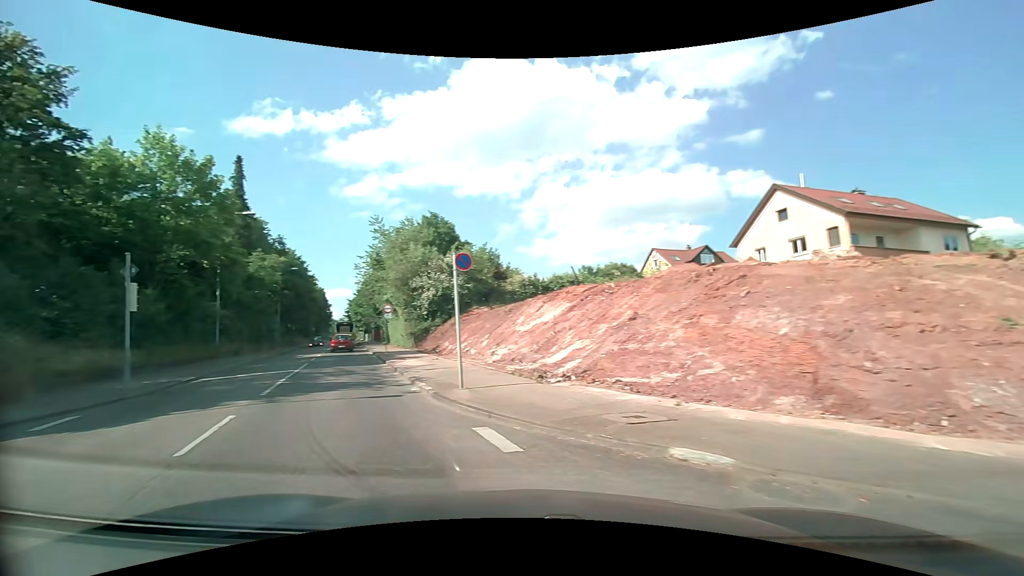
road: tertiary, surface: asphalt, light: Day
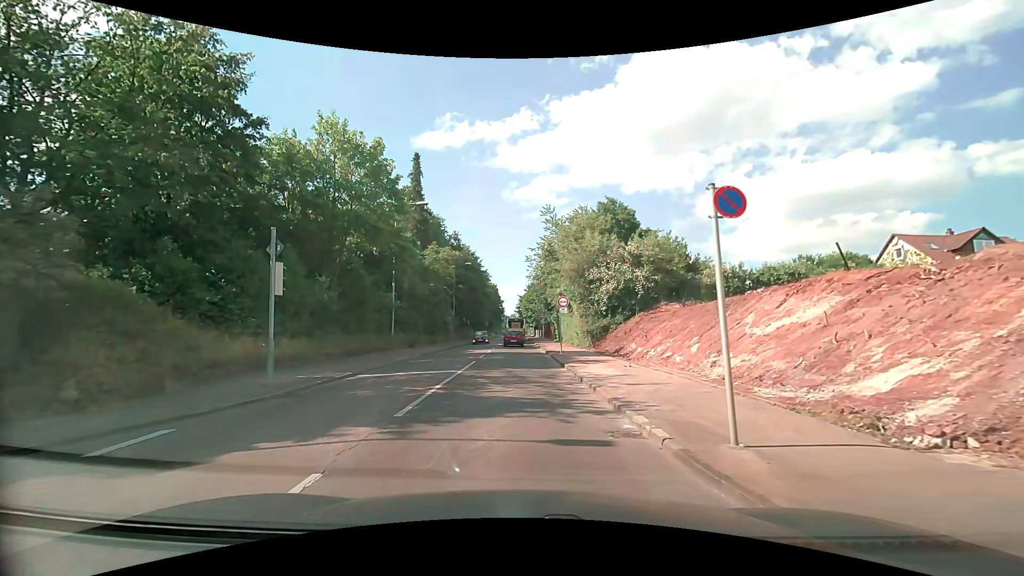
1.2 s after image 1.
(-1.1, +5.0) m; -20°
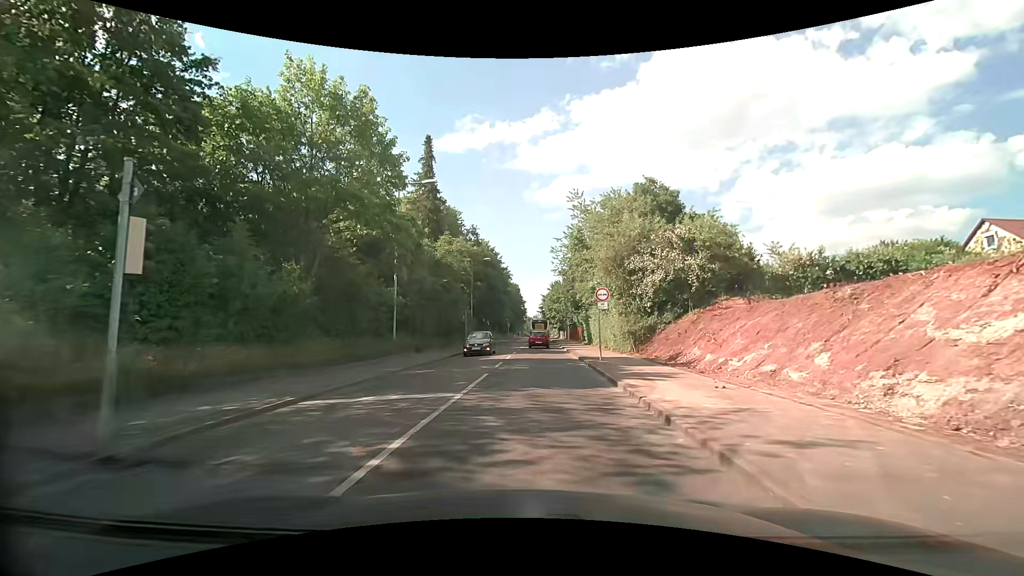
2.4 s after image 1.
(-0.3, +6.0) m; -3°
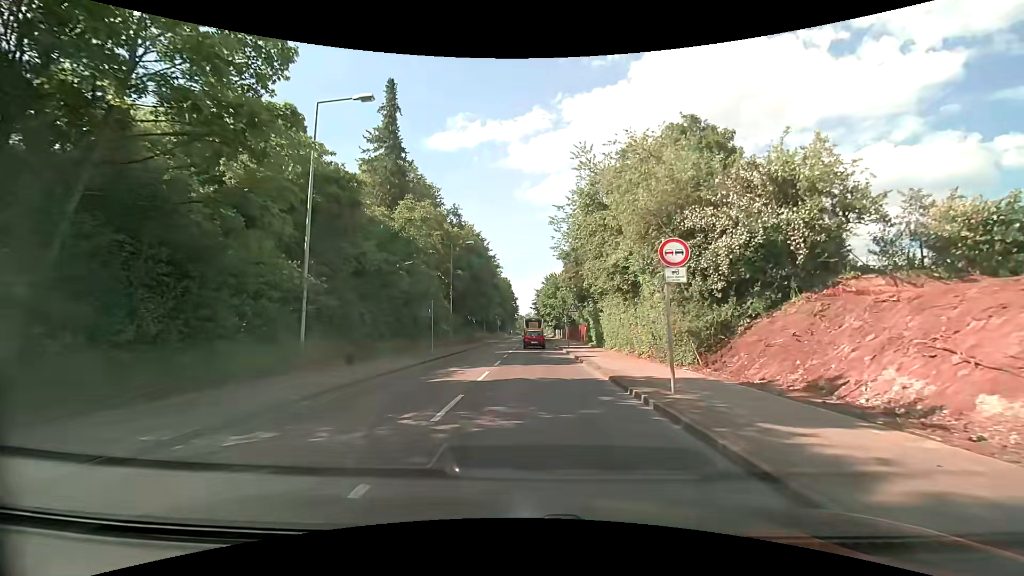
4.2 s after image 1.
(+0.1, +11.5) m; +1°
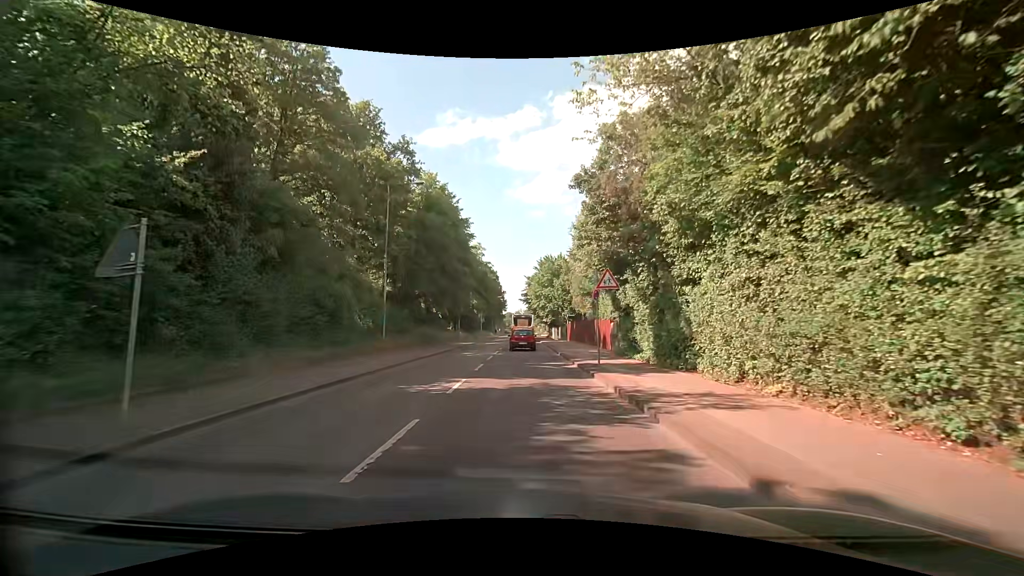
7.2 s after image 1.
(+0.1, +20.9) m; +1°
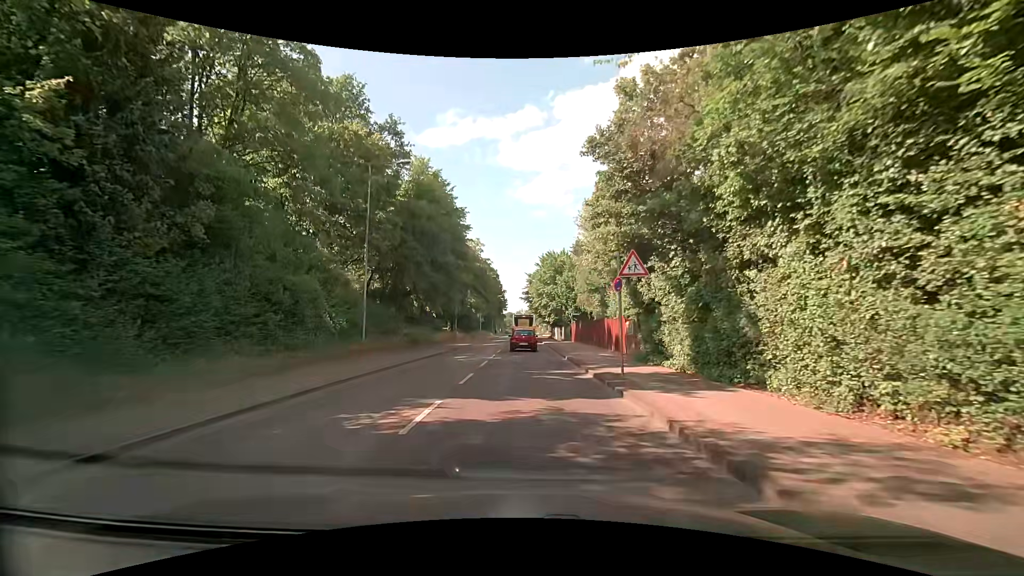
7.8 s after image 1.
(0.0, +4.0) m; +1°
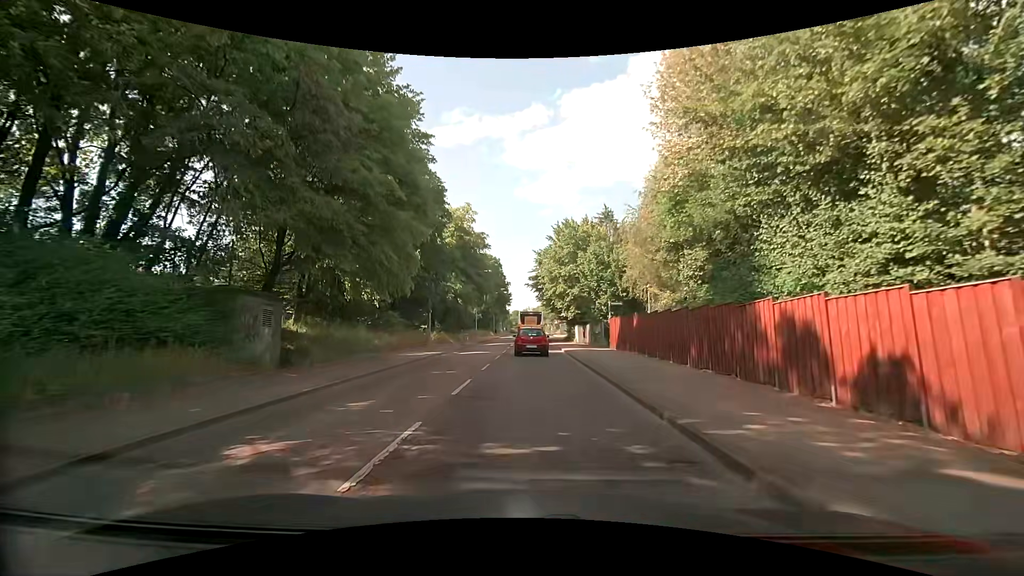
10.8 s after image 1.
(-0.7, +20.2) m; -2°
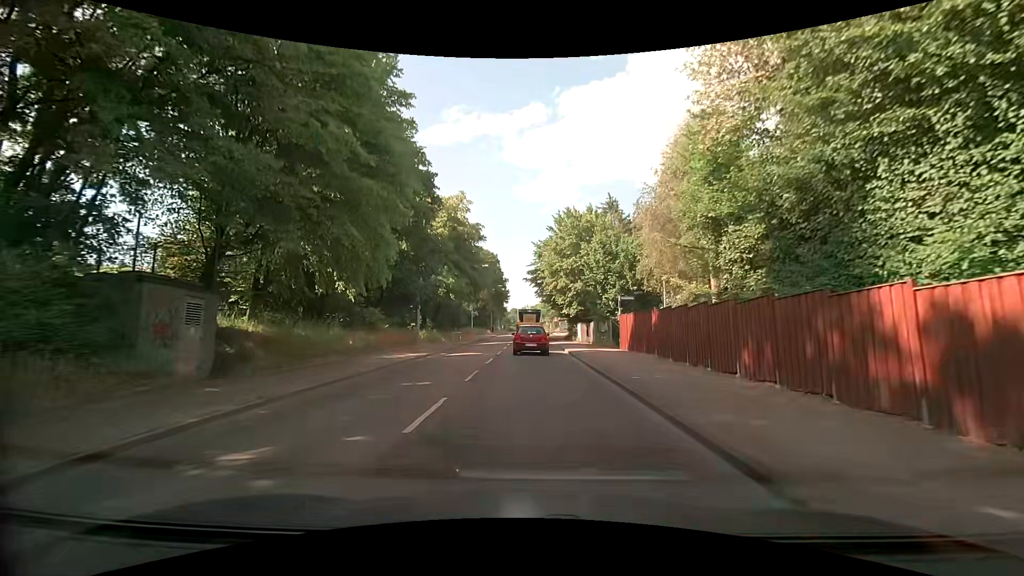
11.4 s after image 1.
(0.0, +3.9) m; -1°
